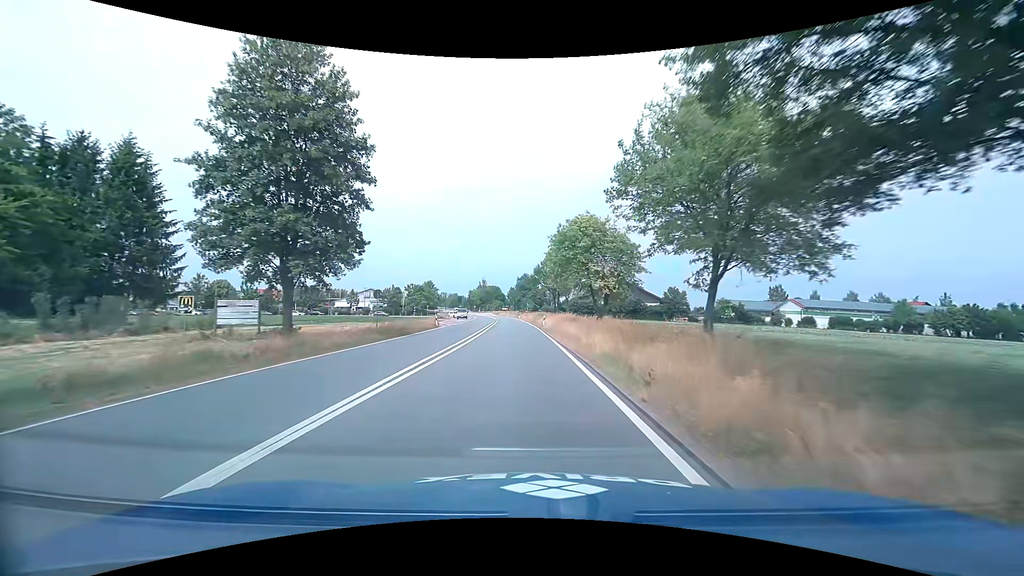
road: trunk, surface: asphalt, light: Day
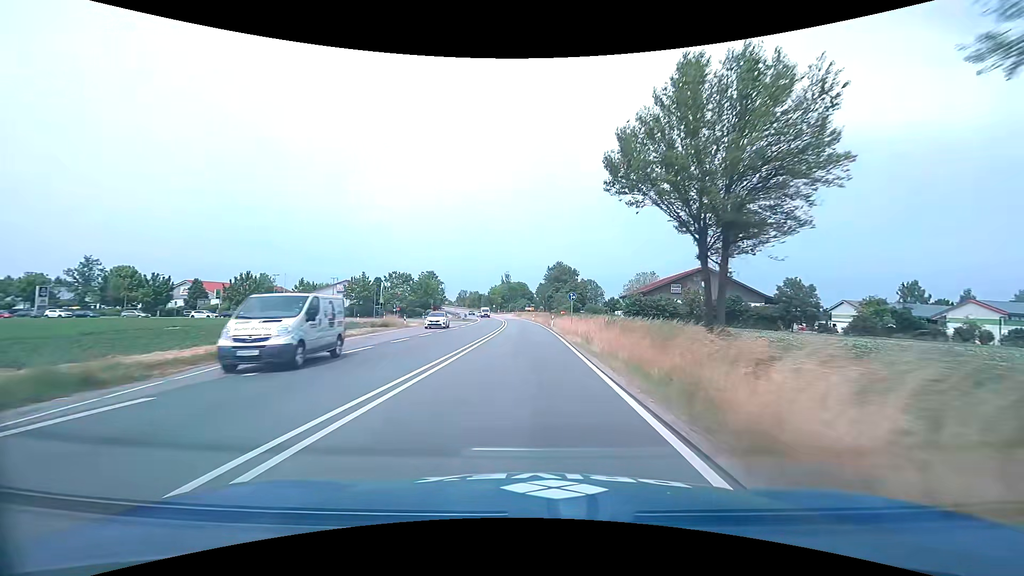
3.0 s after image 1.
(-1.1, +48.6) m; -3°
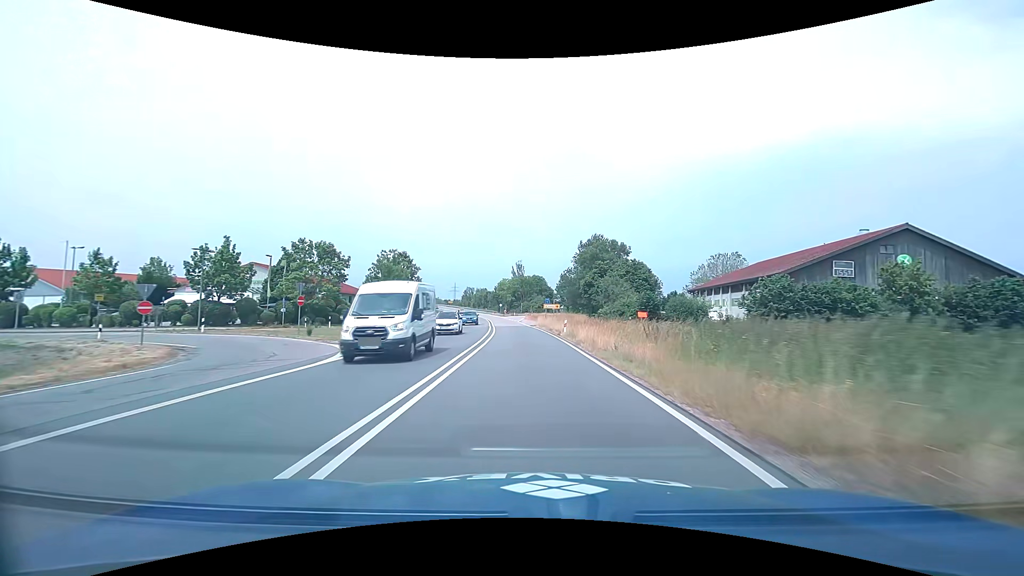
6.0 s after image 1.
(-0.8, +48.9) m; -2°
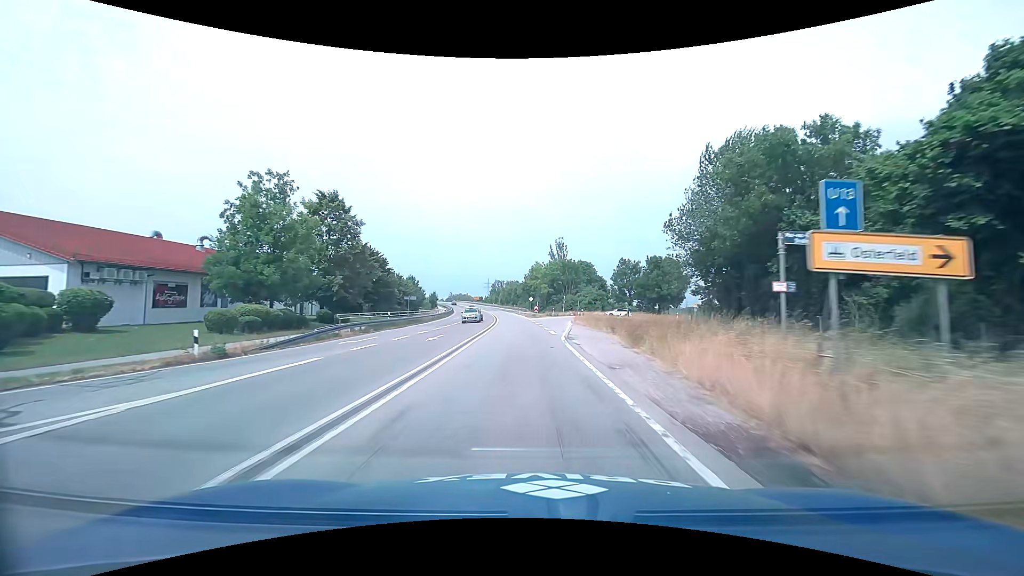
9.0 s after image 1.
(-1.4, +49.6) m; -4°
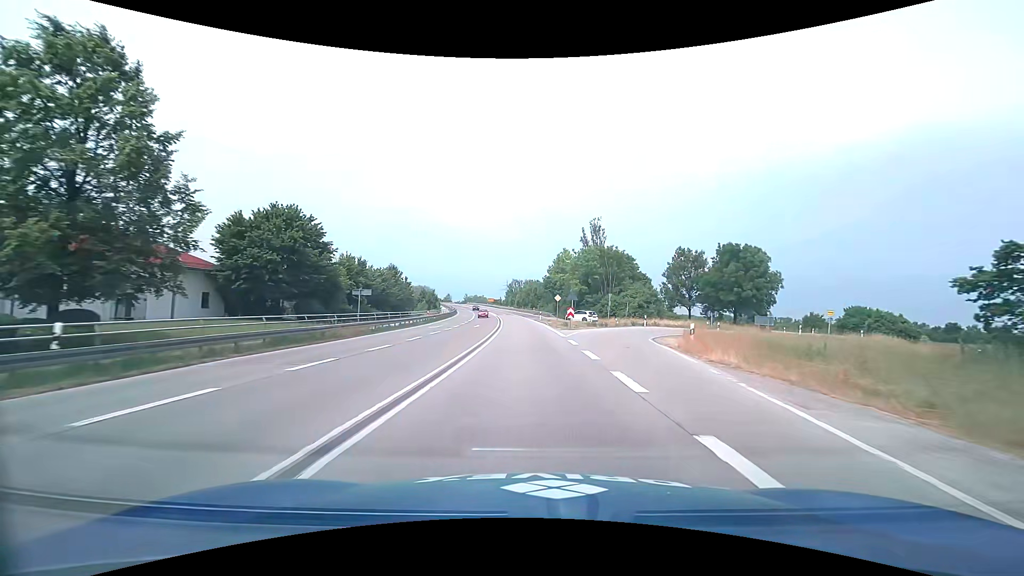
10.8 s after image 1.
(-0.8, +30.1) m; -3°
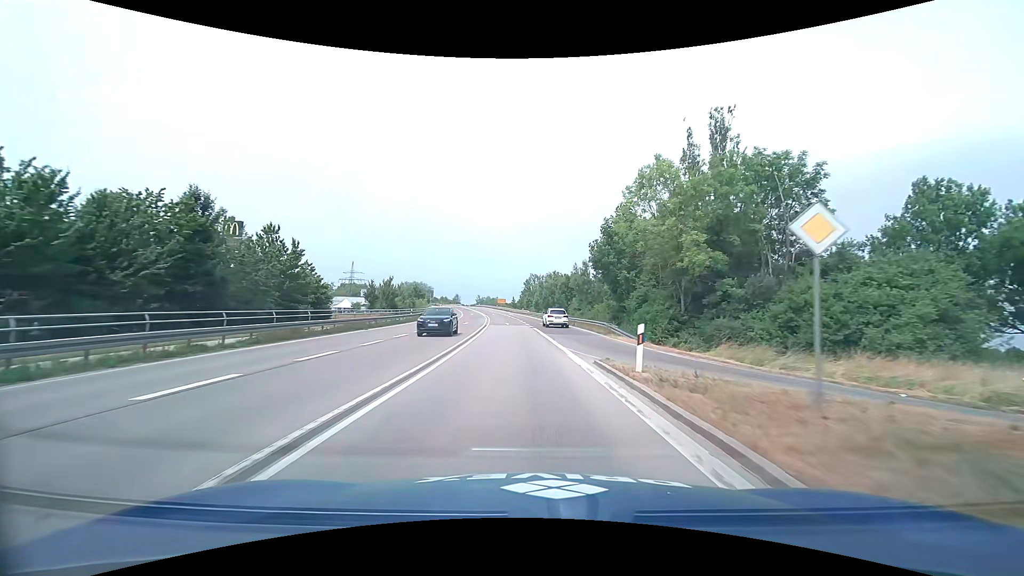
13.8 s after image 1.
(-0.7, +50.3) m; -2°
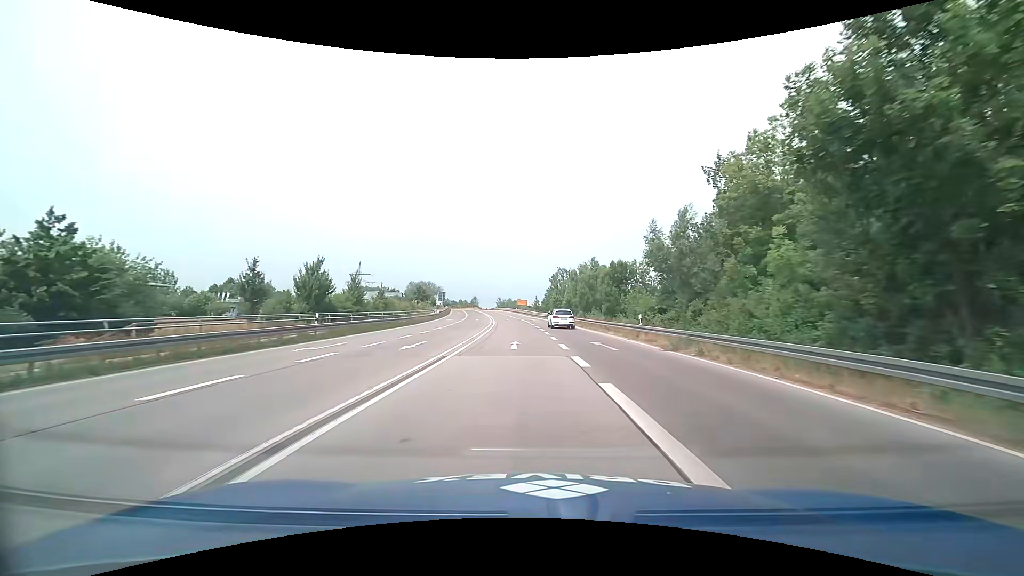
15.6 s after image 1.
(-0.5, +30.0) m; -3°
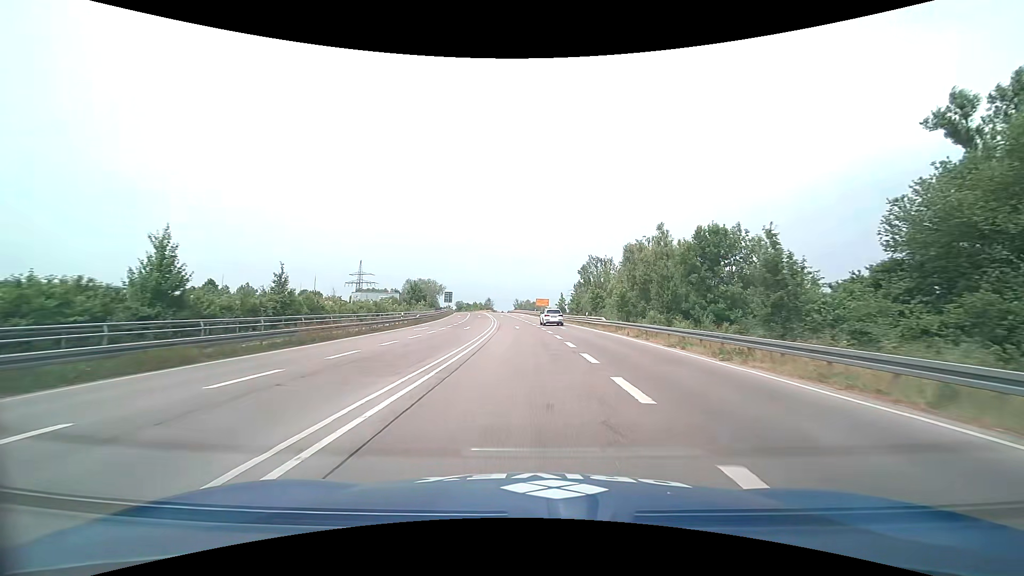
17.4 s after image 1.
(-0.6, +28.8) m; -2°
(0, +10) (0, +20) (-1, +30) (-1, +40) (-2, +50) (-2, +60) (-3, +70) (-4, +80) (-5, +90) (-6, +100) m
